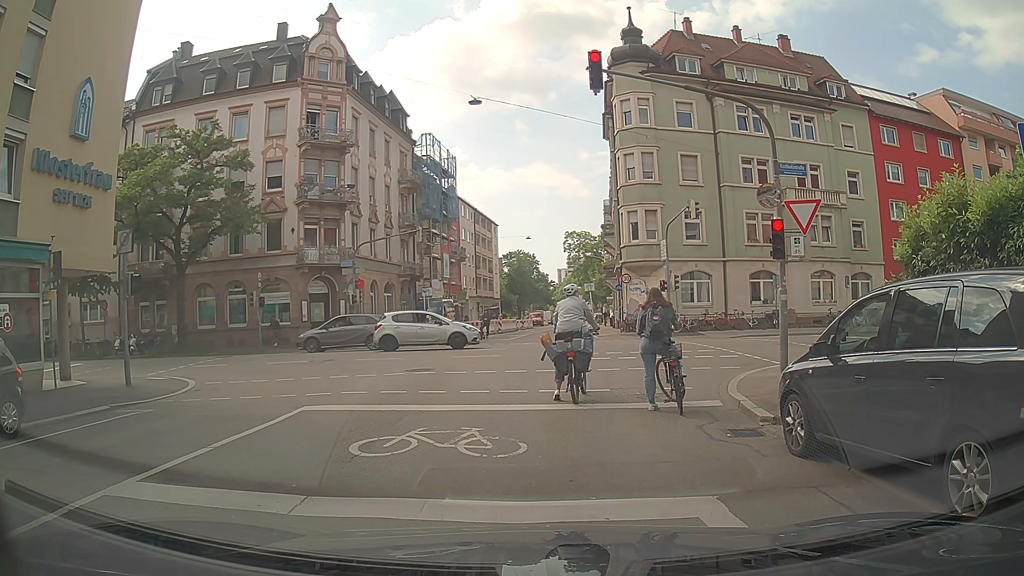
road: residential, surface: asphalt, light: Day
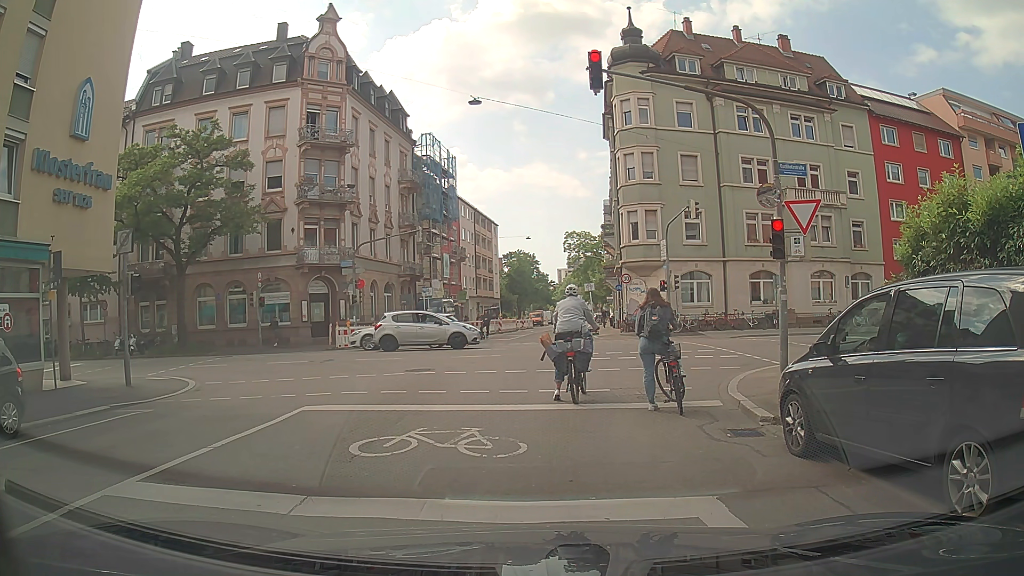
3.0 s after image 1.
(0.0, 0.0) m; 0°
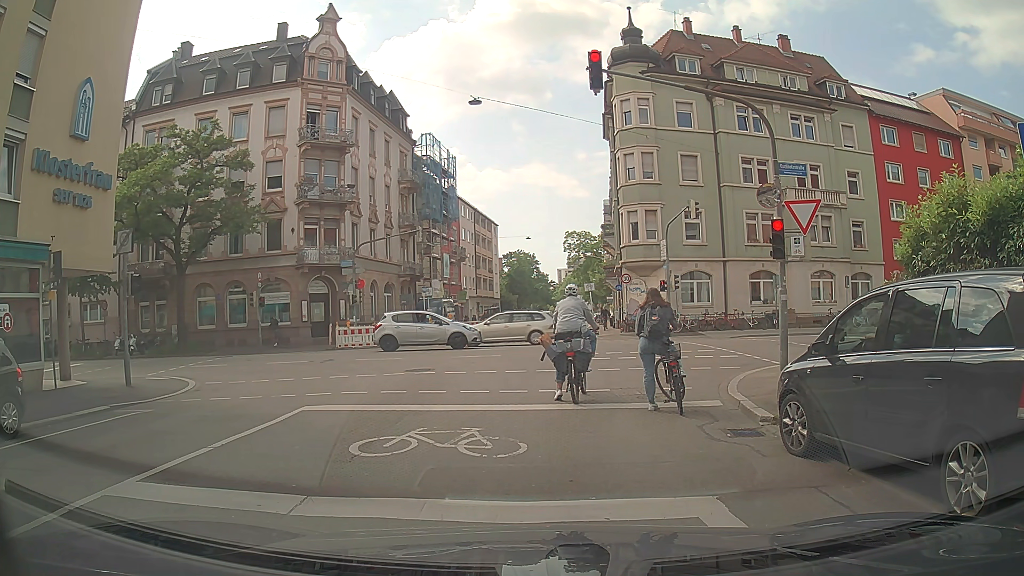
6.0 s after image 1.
(0.0, 0.0) m; 0°
